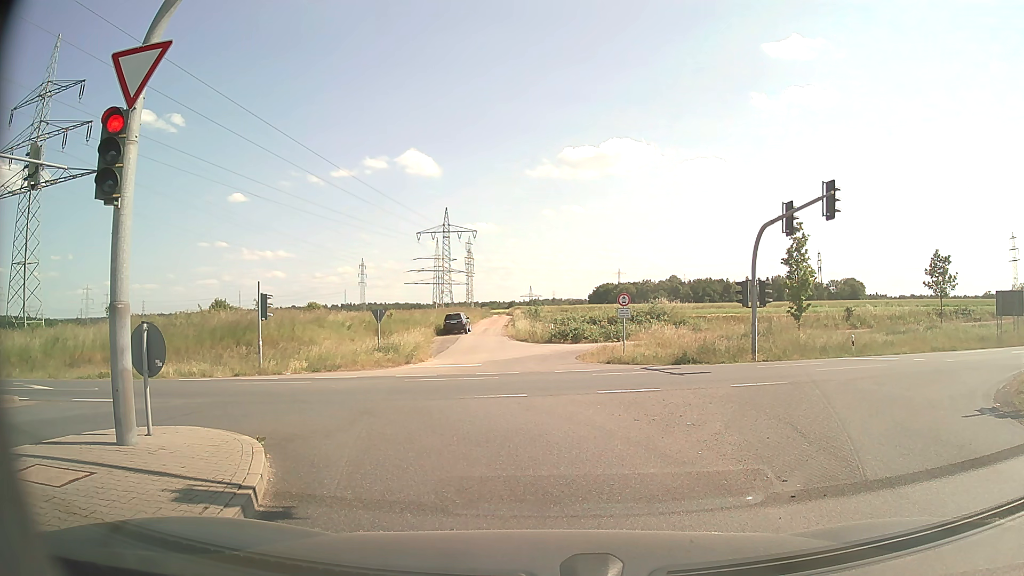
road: secondary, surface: asphalt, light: Day
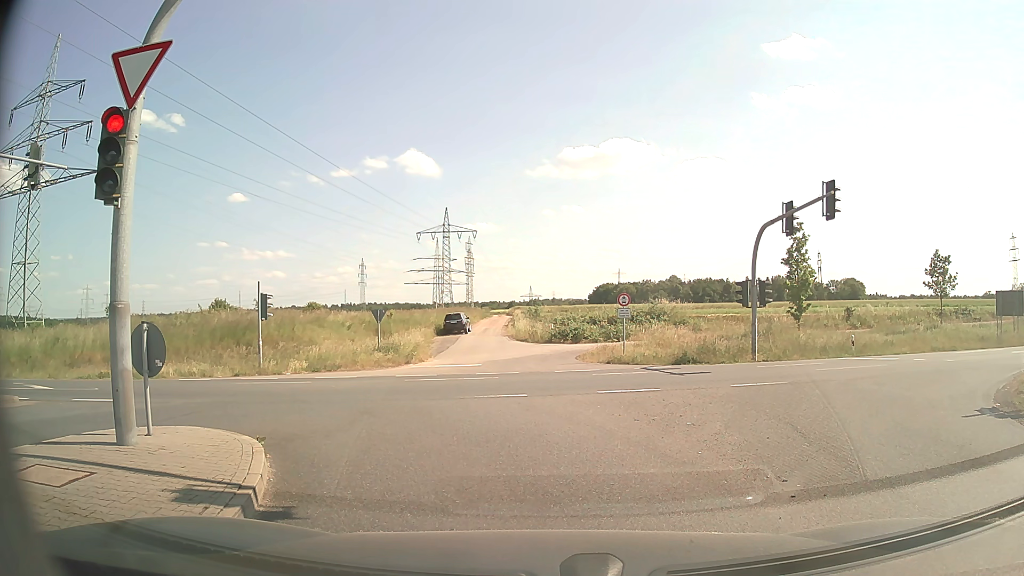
(0.0, 0.0) m; 0°
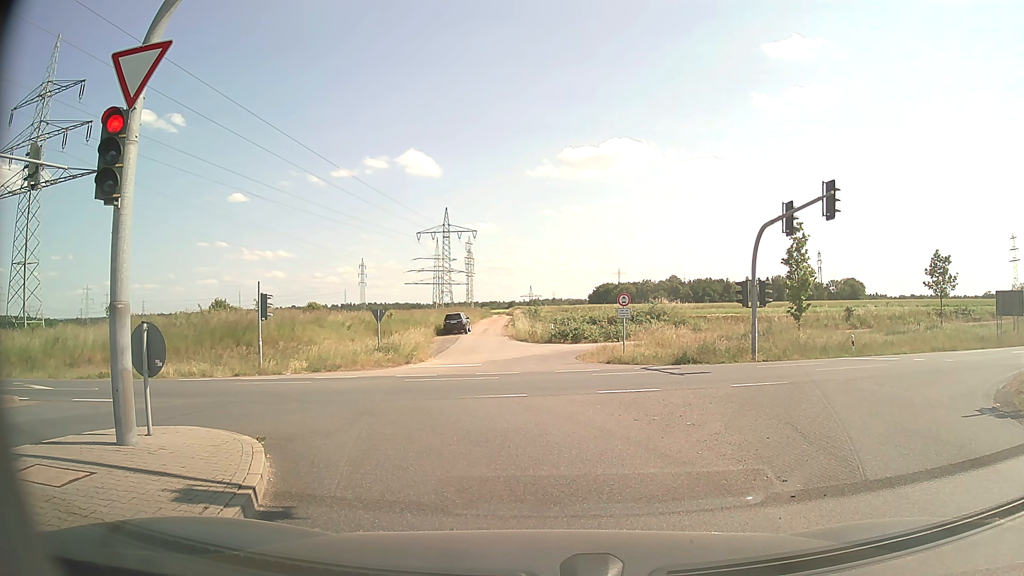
(0.0, 0.0) m; 0°
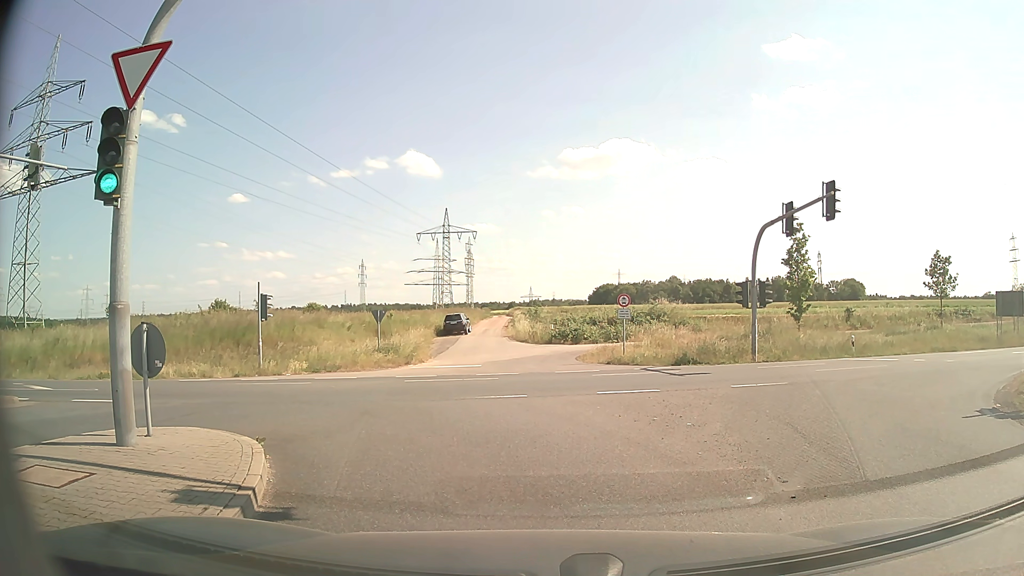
(0.0, 0.0) m; 0°
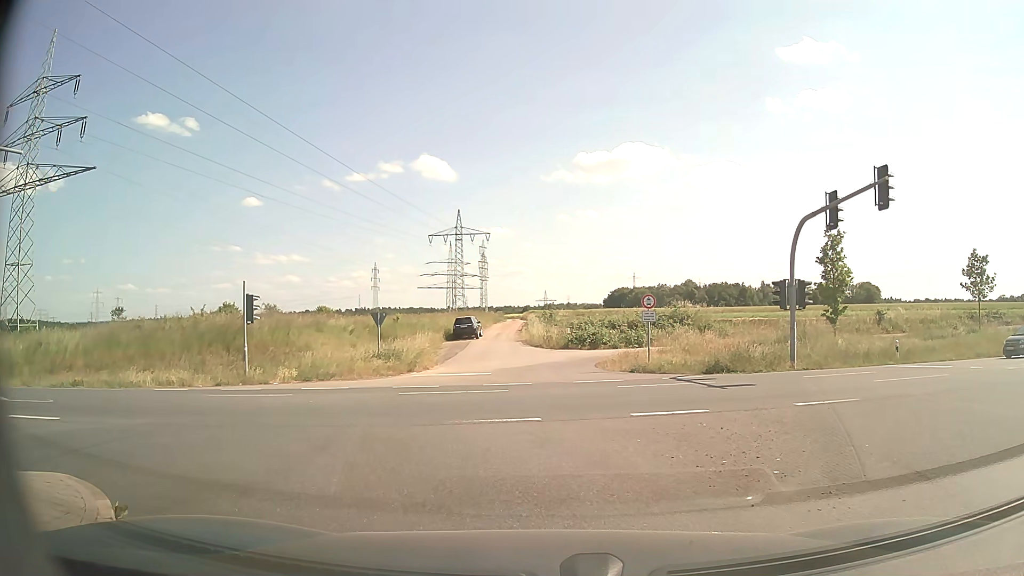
(-0.1, +3.3) m; -3°
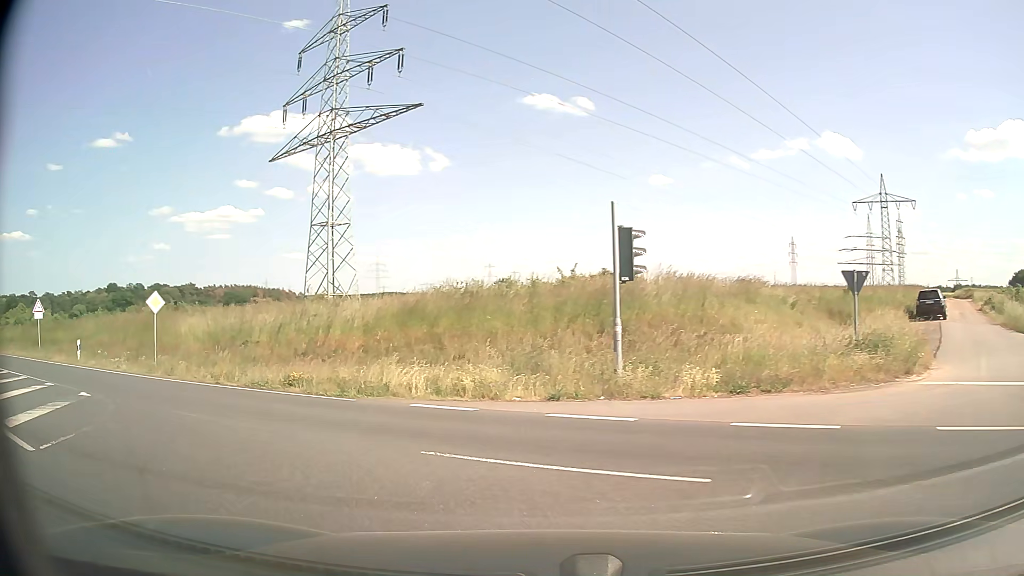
(-3.7, +12.7) m; -35°
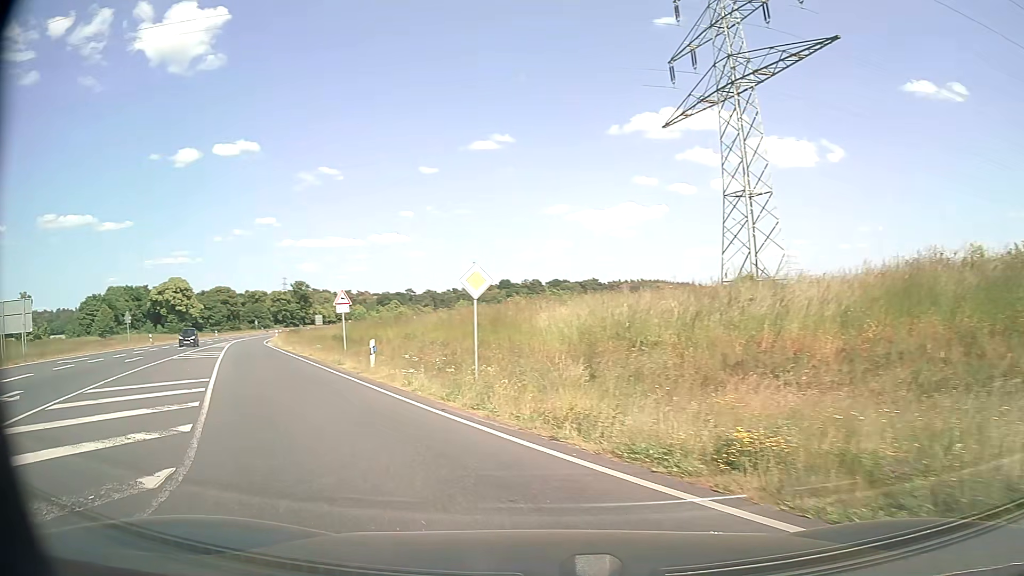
(-3.0, +9.7) m; -35°
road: primary
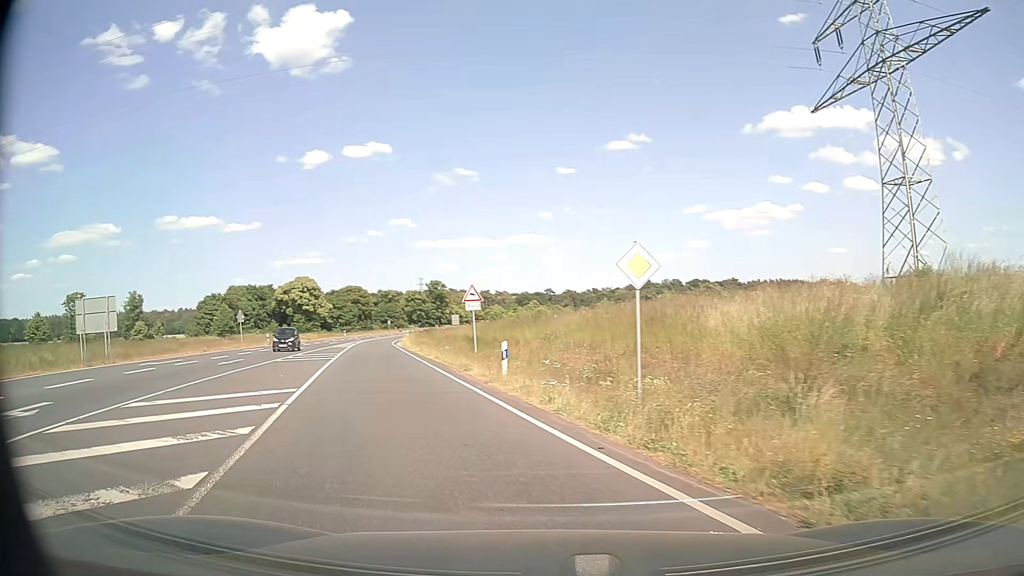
(-0.4, +3.7) m; -12°
(-2, +10) (-4, +20) (-7, +29) (-9, +39) (-12, +48) (-14, +58) (-17, +68) (-18, +78) (-20, +88) (-21, +98) m
